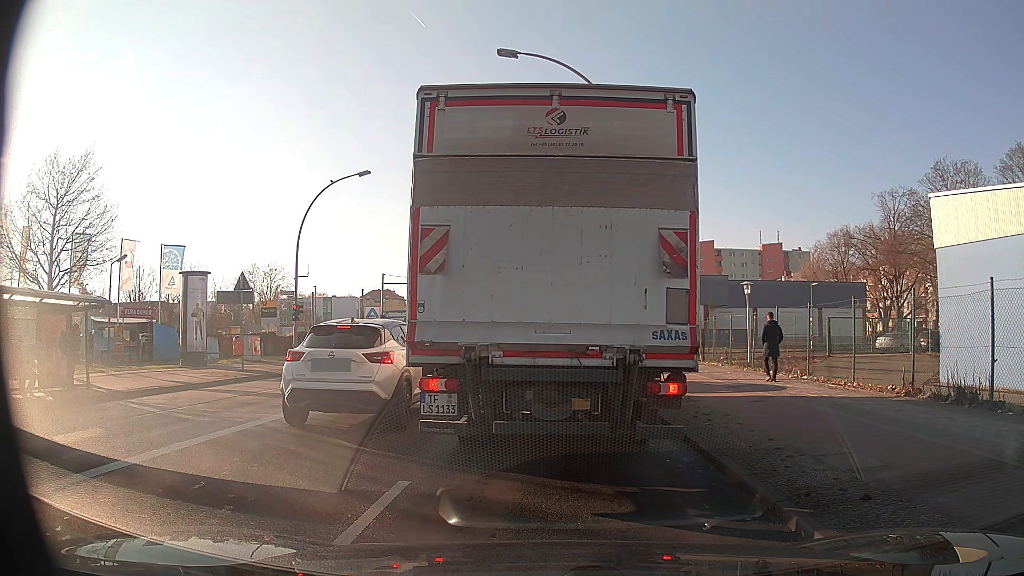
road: secondary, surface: asphalt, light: Day
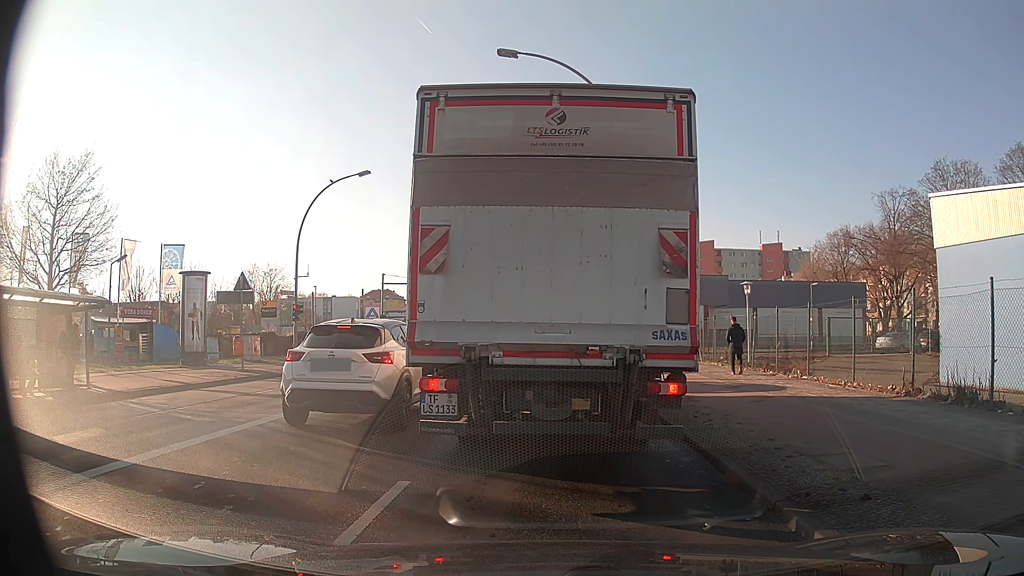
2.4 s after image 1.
(0.0, 0.0) m; 0°
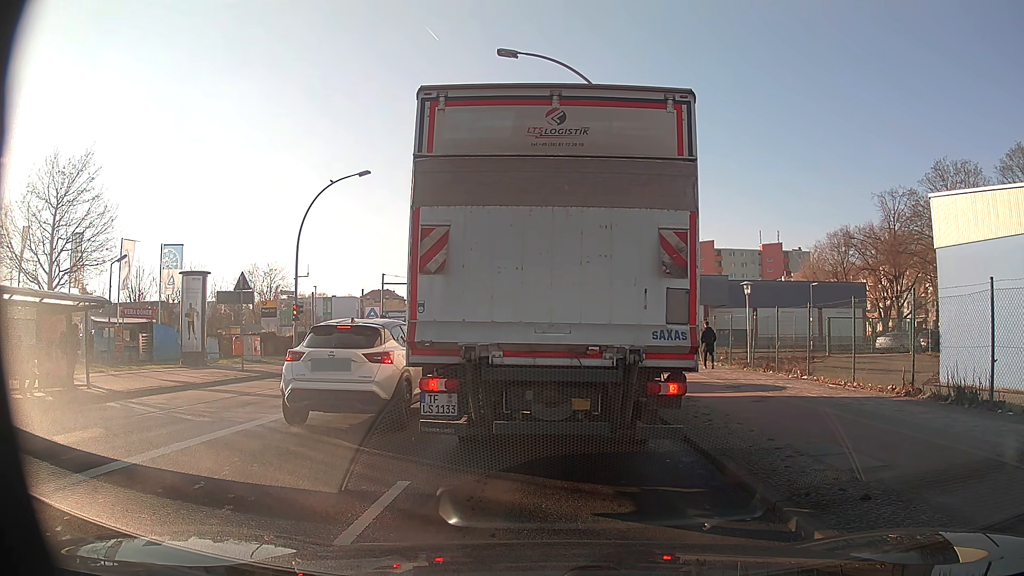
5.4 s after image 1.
(0.0, 0.0) m; 0°
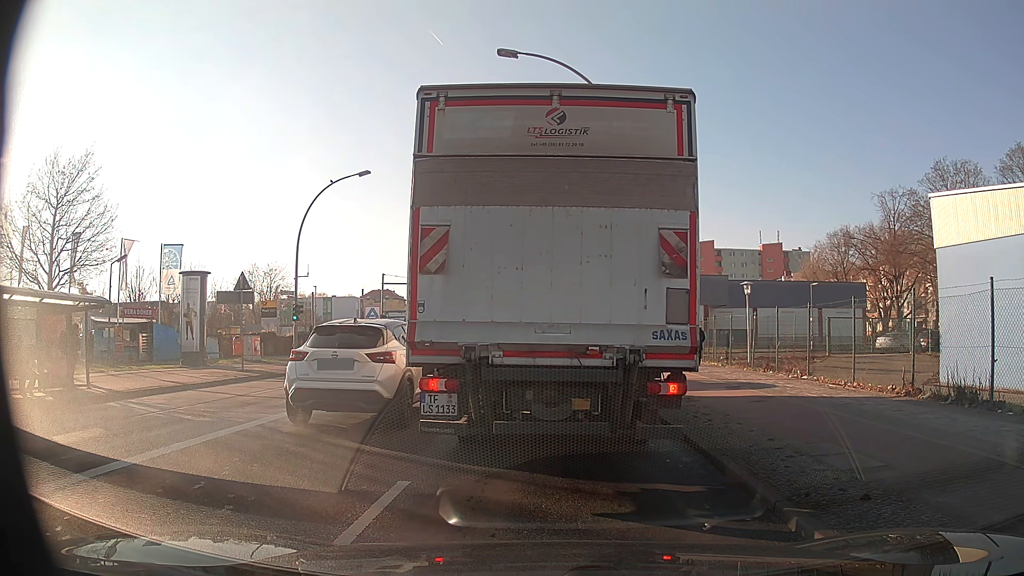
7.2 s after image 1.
(0.0, 0.0) m; 0°
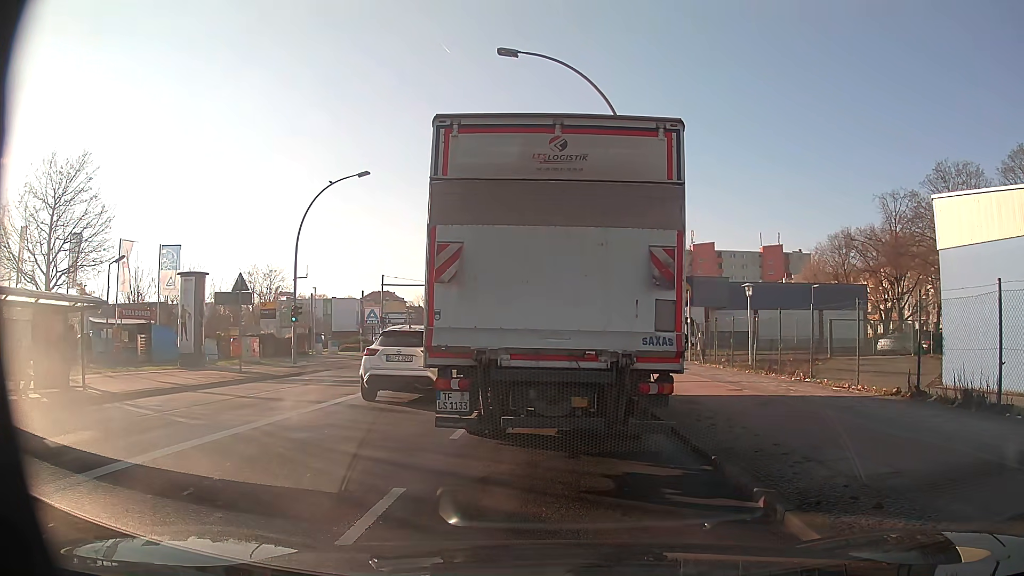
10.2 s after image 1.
(0.0, +0.2) m; 0°
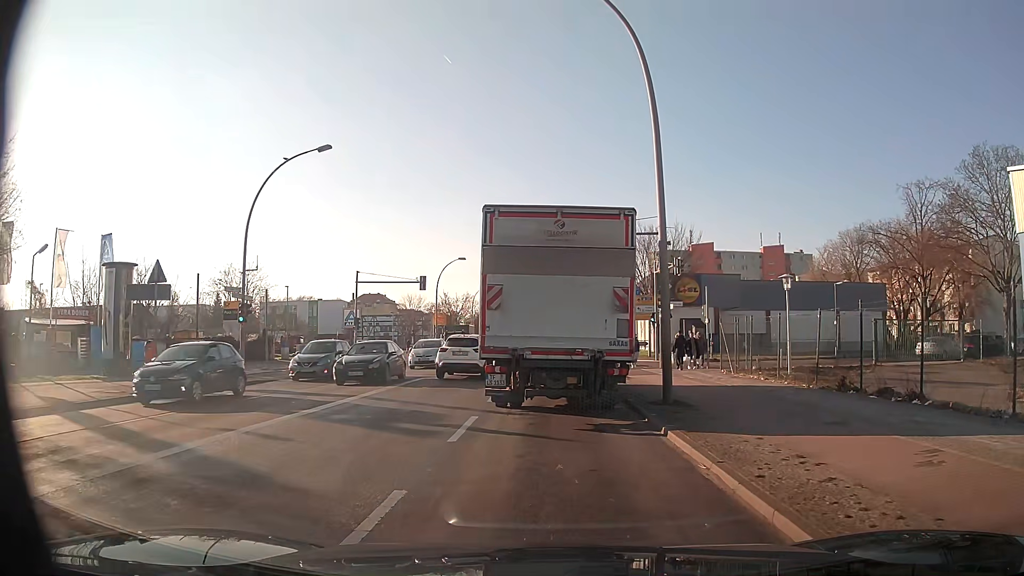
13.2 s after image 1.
(-0.1, +6.3) m; 0°
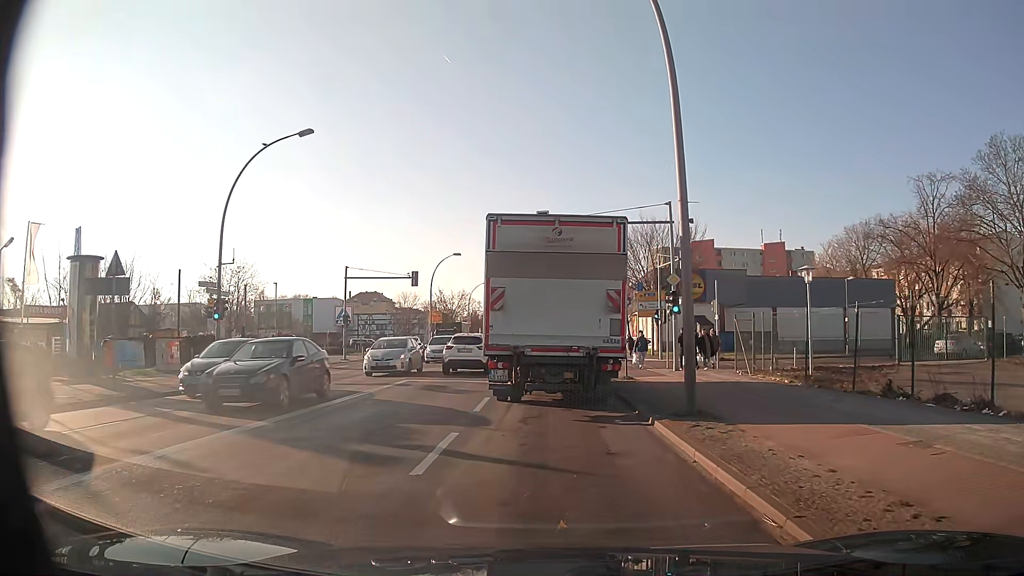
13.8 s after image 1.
(0.0, +2.4) m; 0°
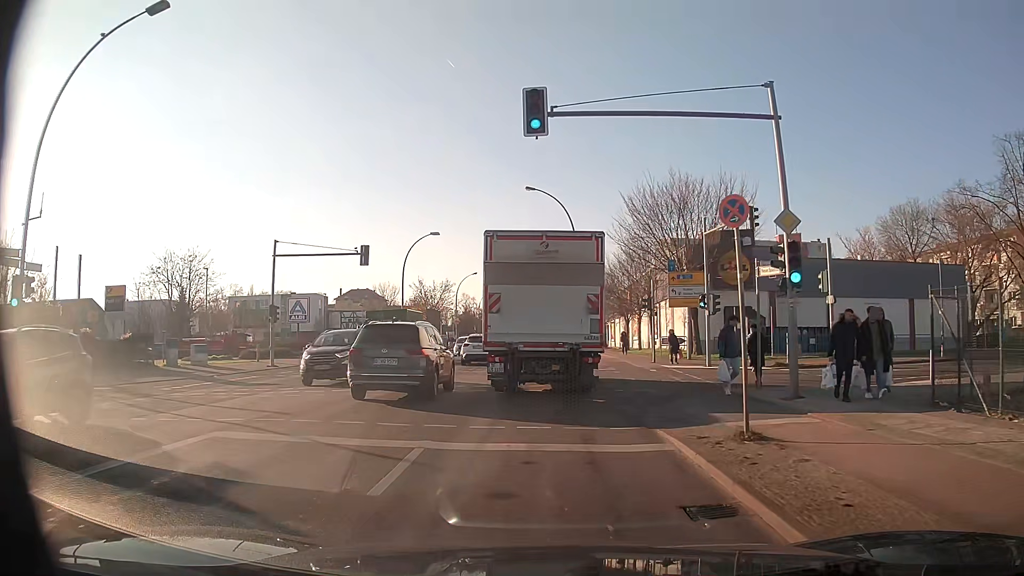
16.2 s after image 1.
(0.0, +13.3) m; 0°
(0, +10) (0, +20) (0, +30) (0, +40) (0, +50) (-1, +60) (-1, +70) (0, +80) (0, +90) (-1, +100) m
